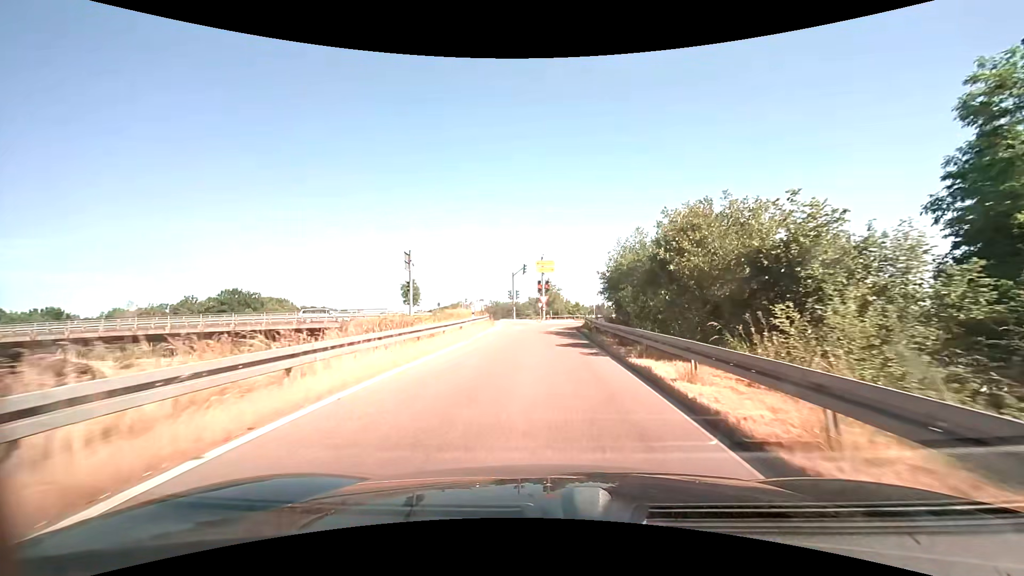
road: trunk_link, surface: asphalt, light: Day
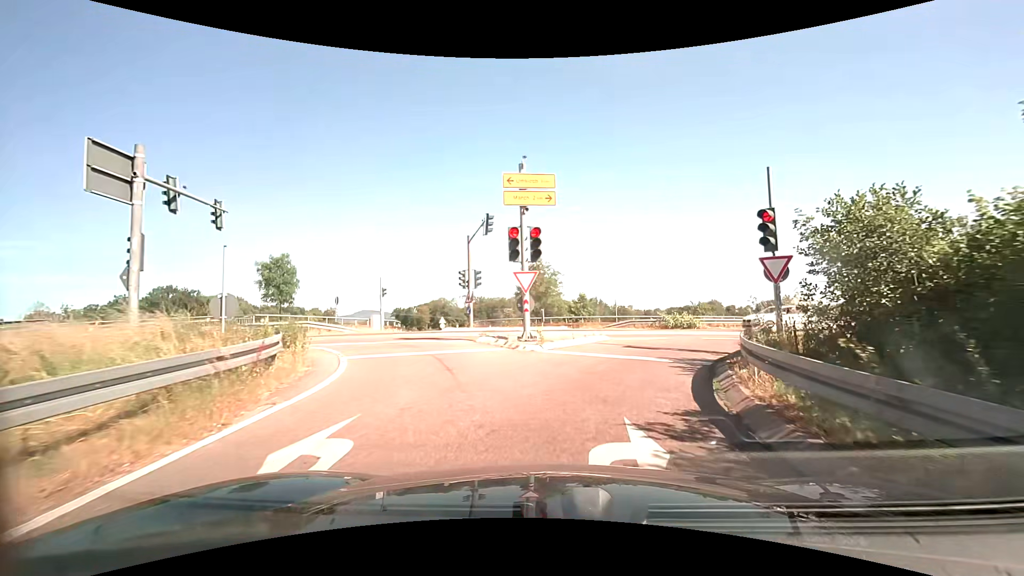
(+0.1, +28.4) m; +2°
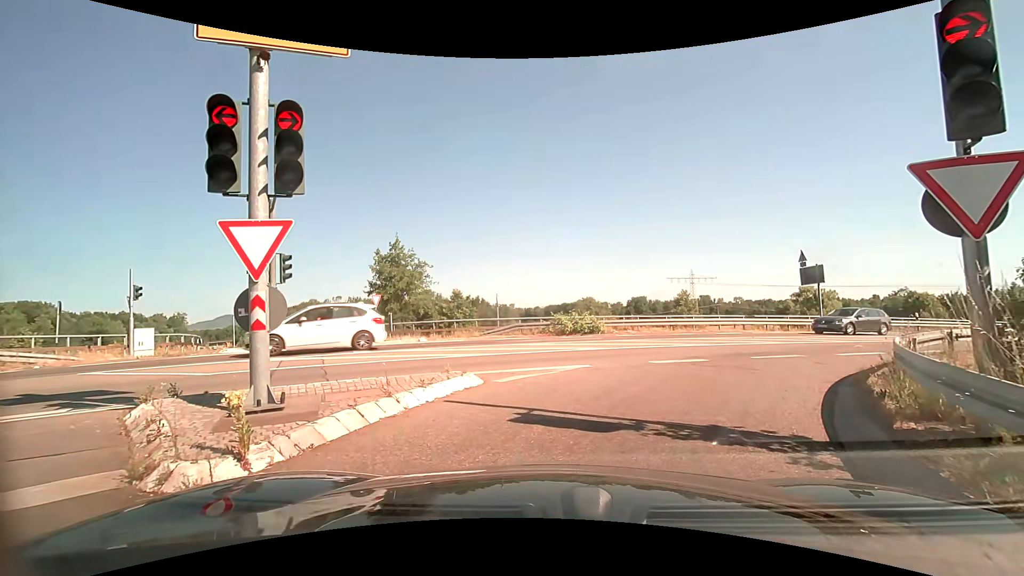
(+0.9, +9.1) m; +13°
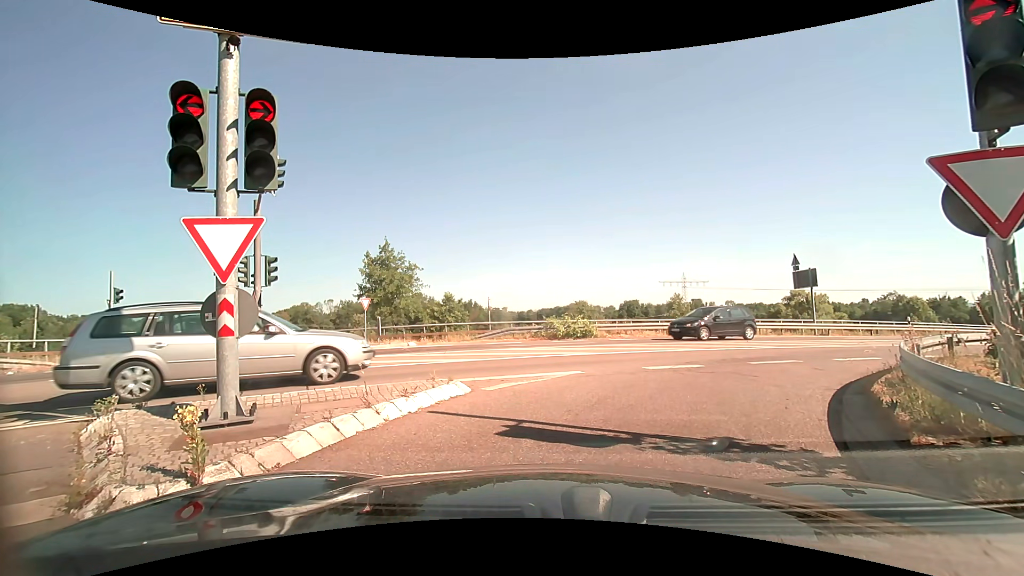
(0.0, +0.4) m; 0°
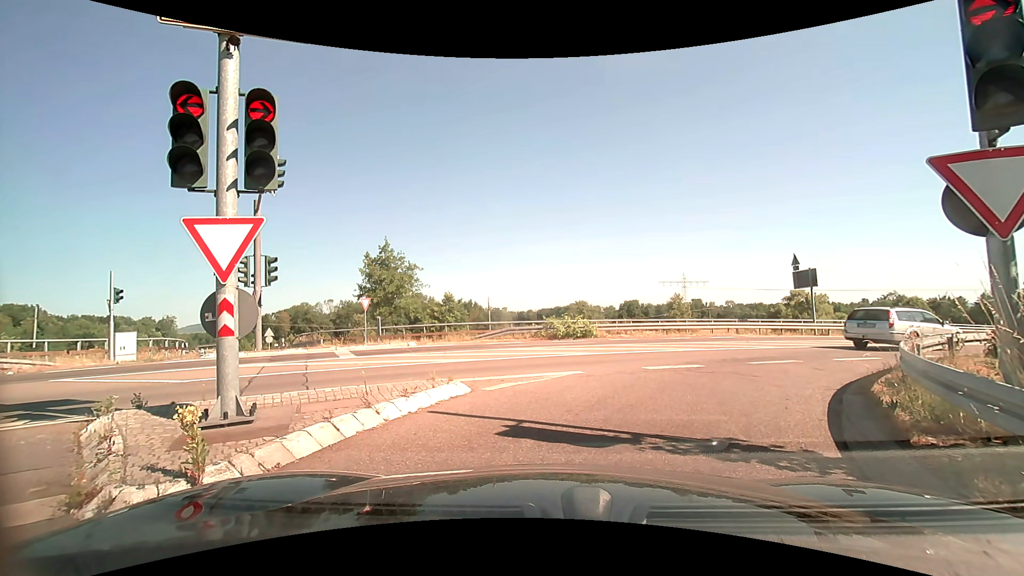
(0.0, 0.0) m; 0°
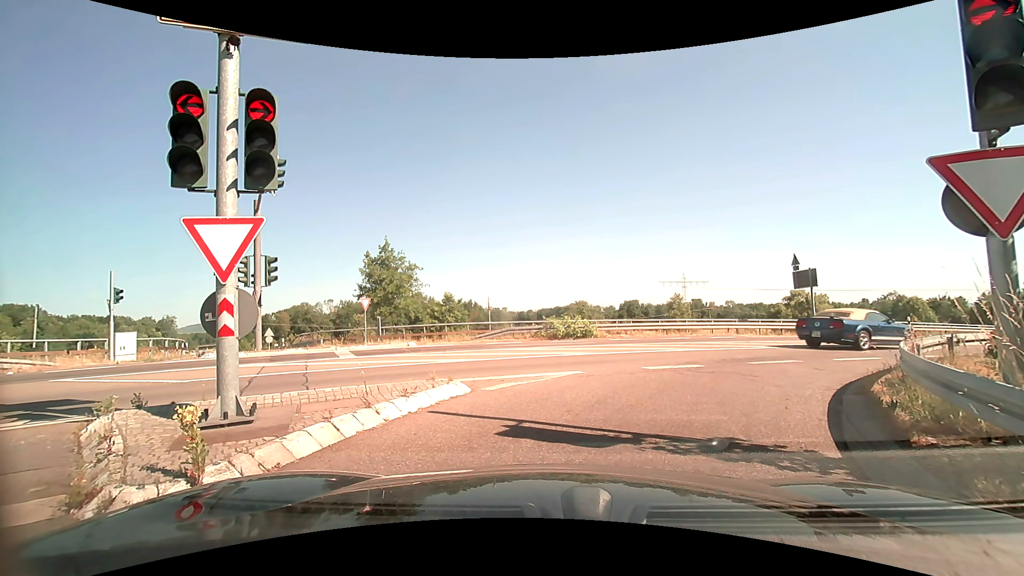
(0.0, 0.0) m; 0°
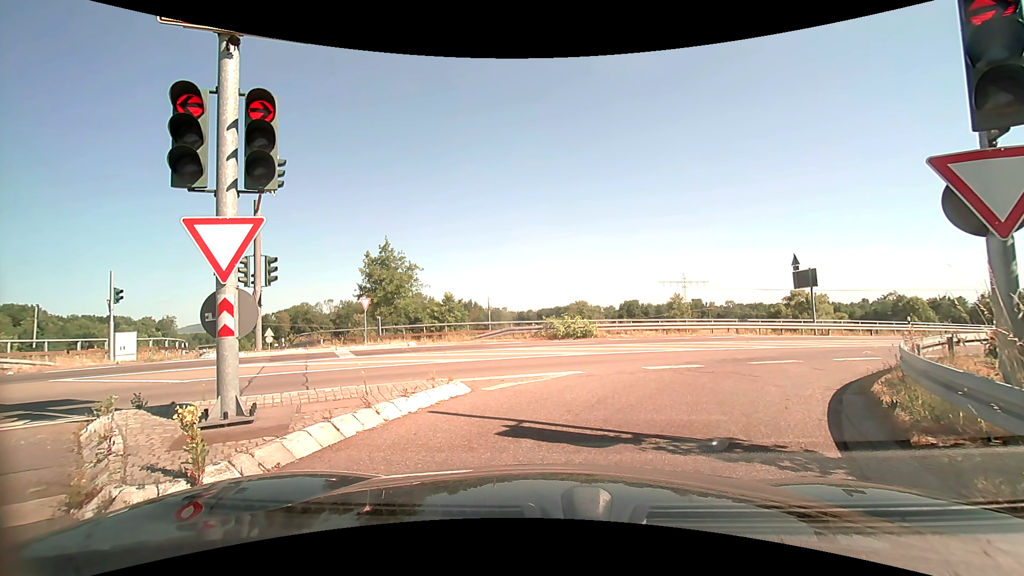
(0.0, 0.0) m; 0°
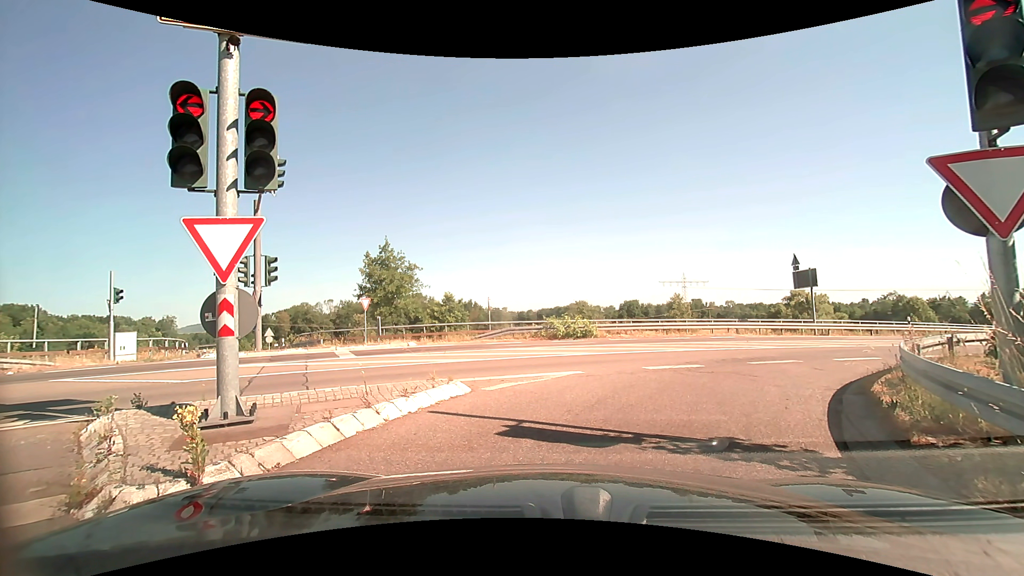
(0.0, 0.0) m; 0°
